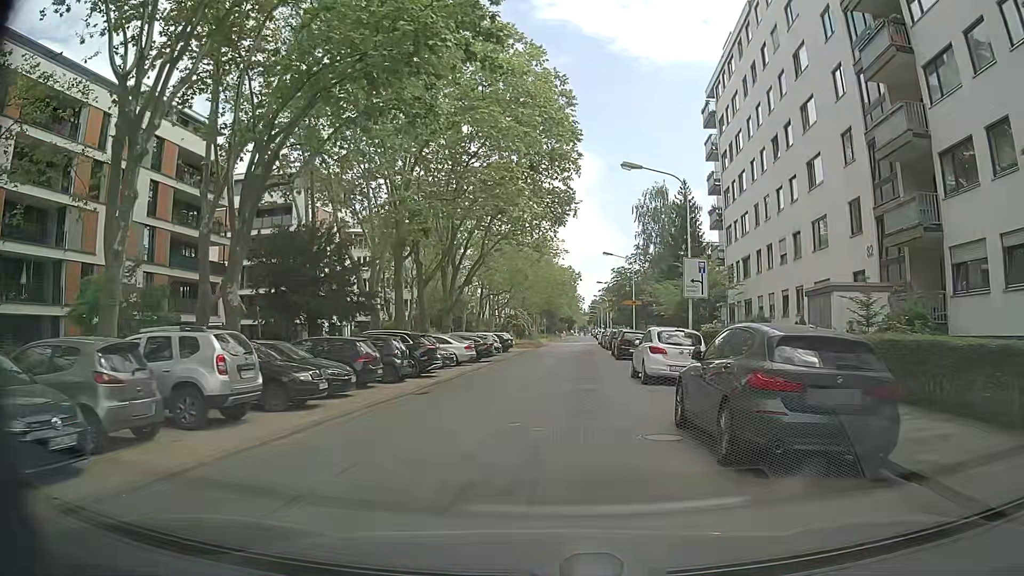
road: secondary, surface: asphalt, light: Day
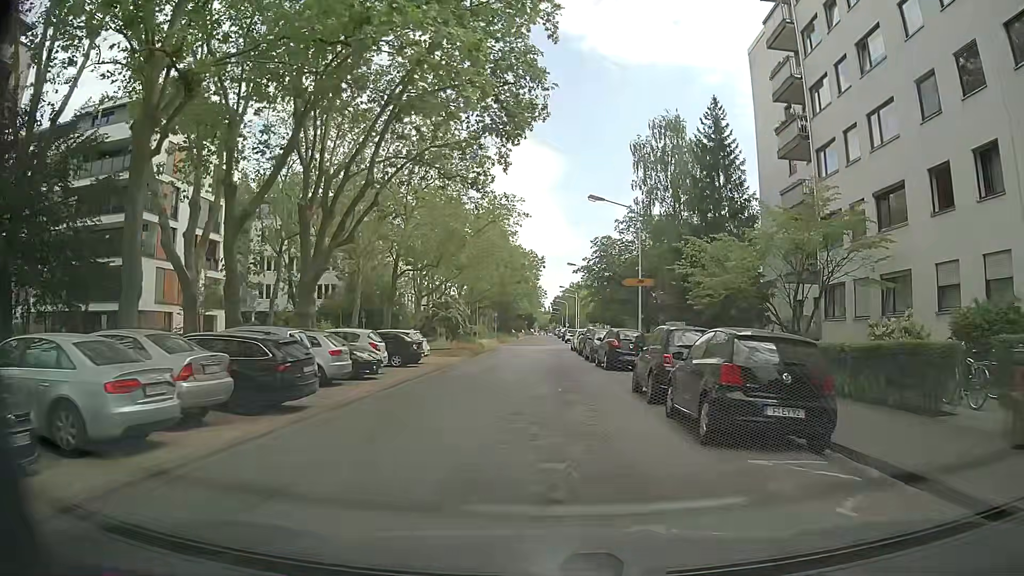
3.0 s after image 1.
(+0.9, +23.5) m; +5°
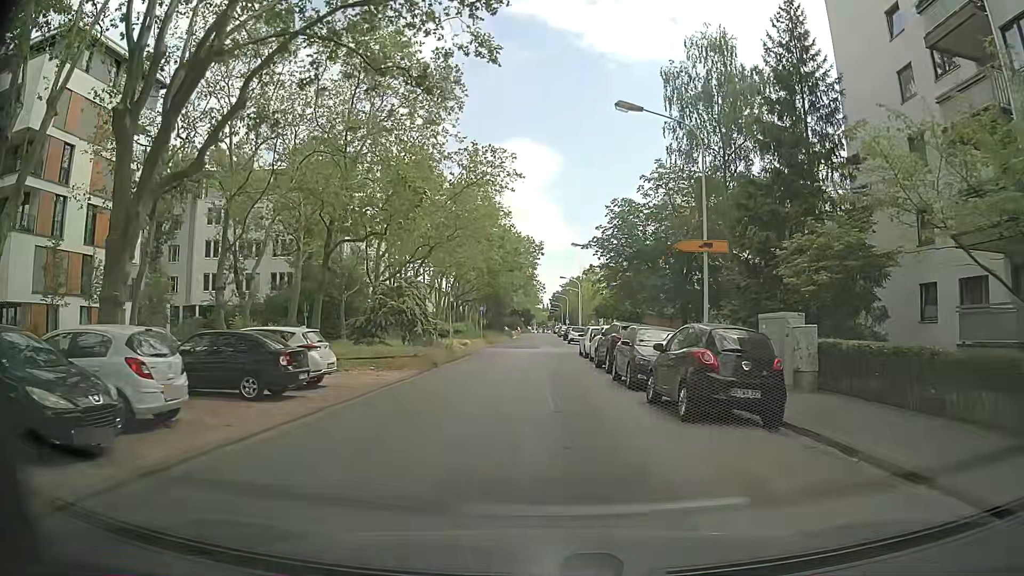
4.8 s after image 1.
(-0.2, +13.6) m; +1°
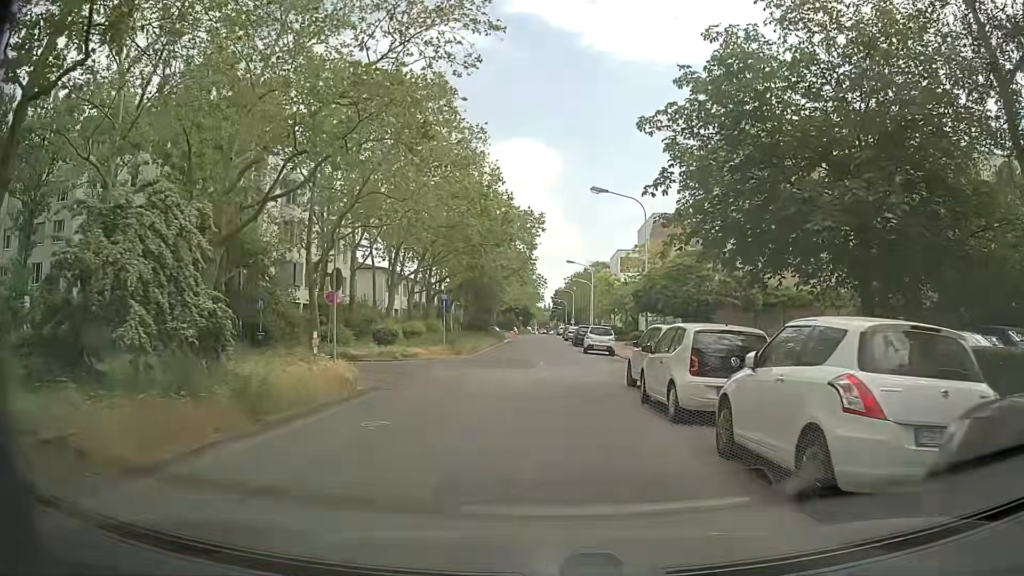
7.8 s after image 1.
(-0.6, +20.8) m; -3°
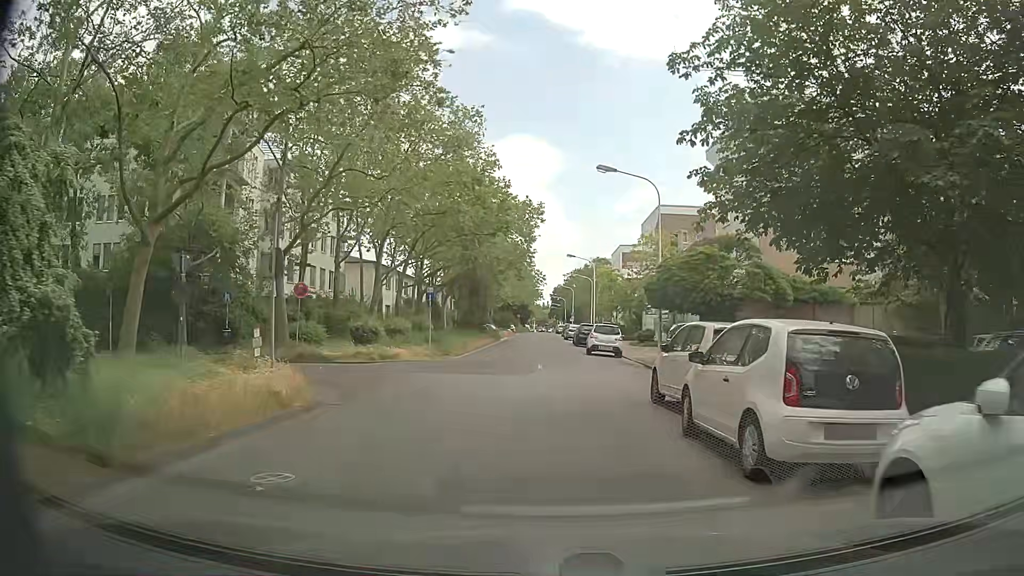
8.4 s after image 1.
(+0.1, +3.9) m; +2°
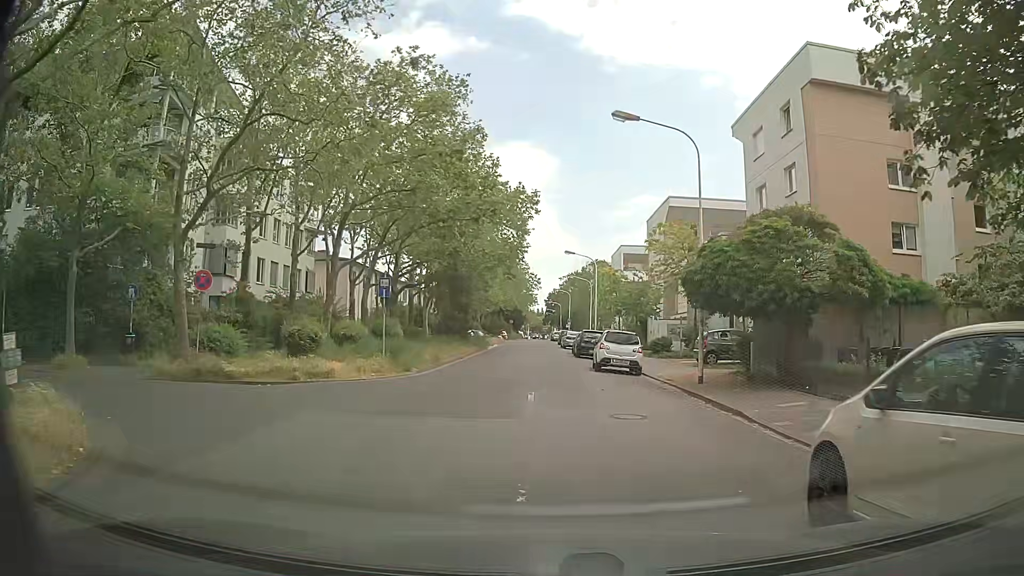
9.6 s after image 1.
(0.0, +7.9) m; 0°
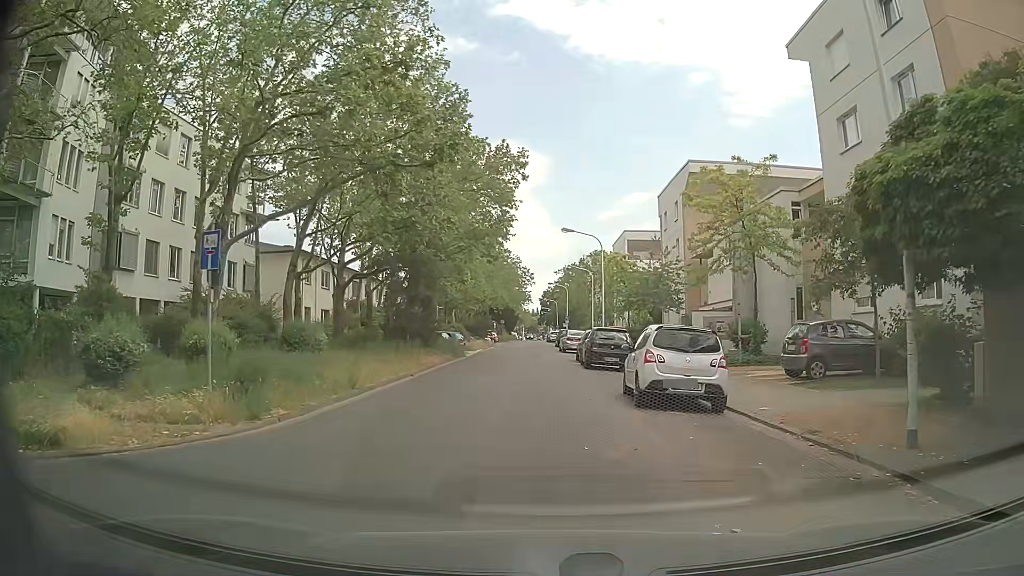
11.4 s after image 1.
(+0.2, +11.6) m; +1°
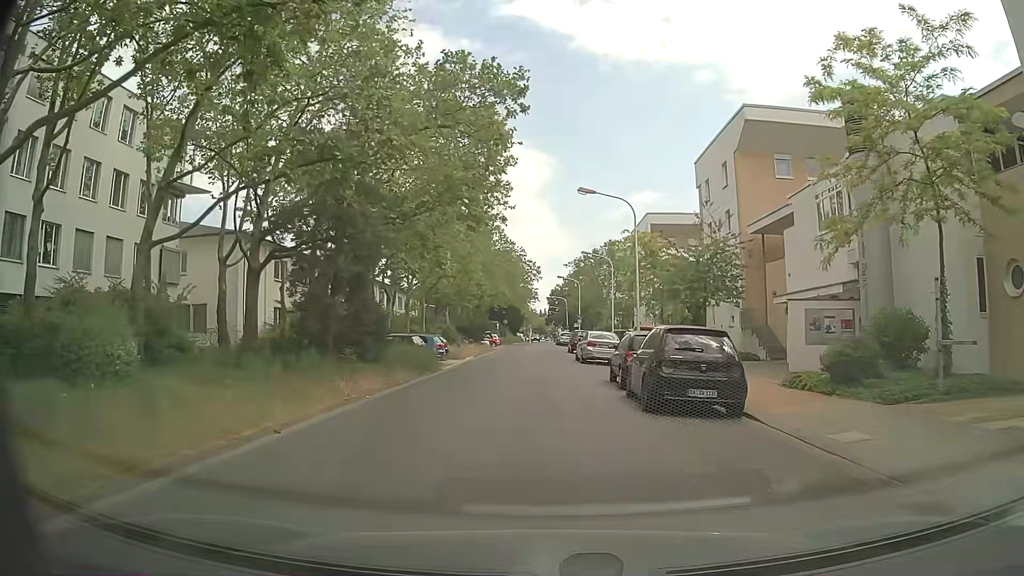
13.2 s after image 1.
(-0.2, +12.4) m; -1°
